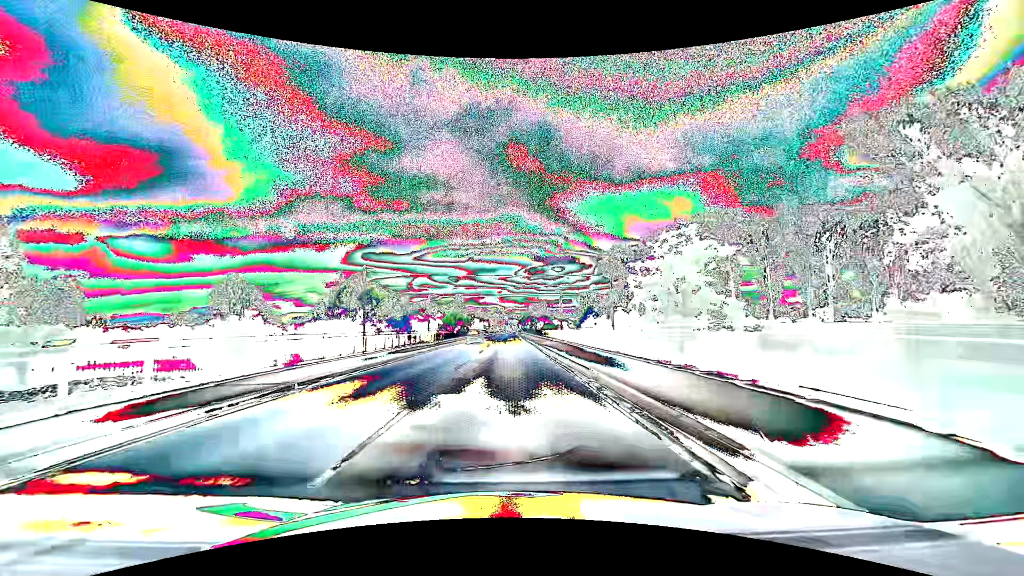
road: primary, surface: asphalt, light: Day
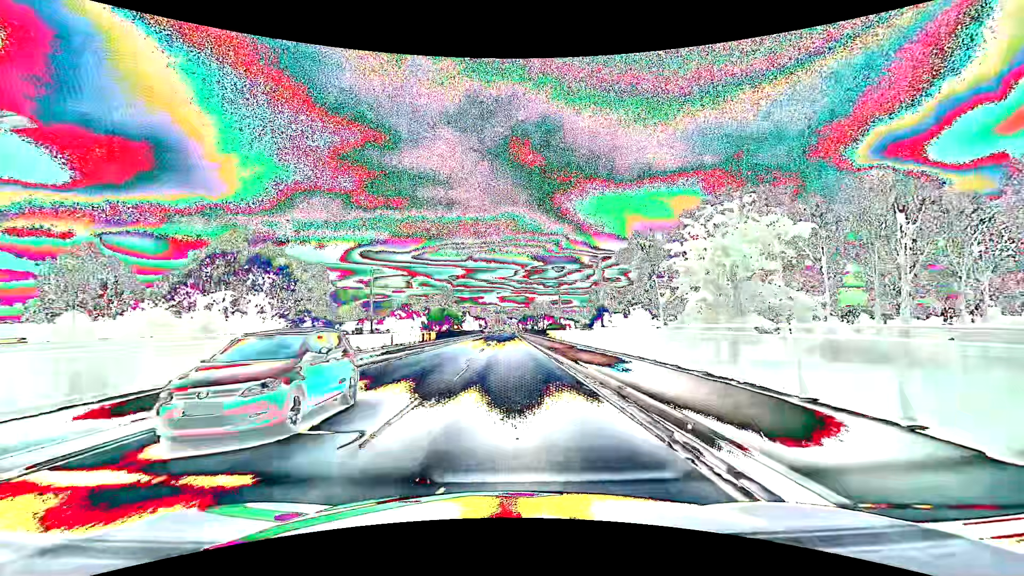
(0.0, +22.9) m; 0°
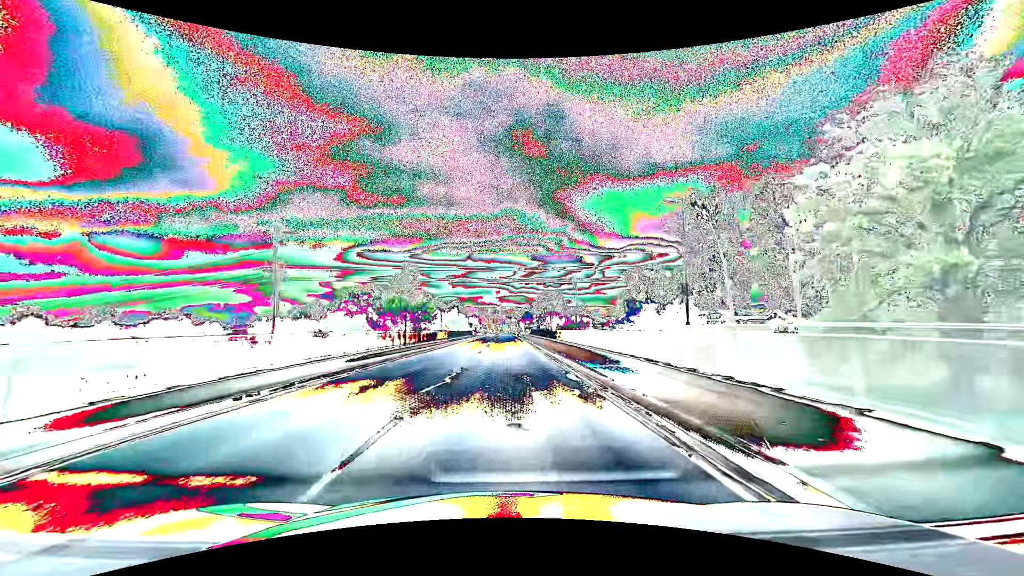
(0.0, +38.1) m; 0°
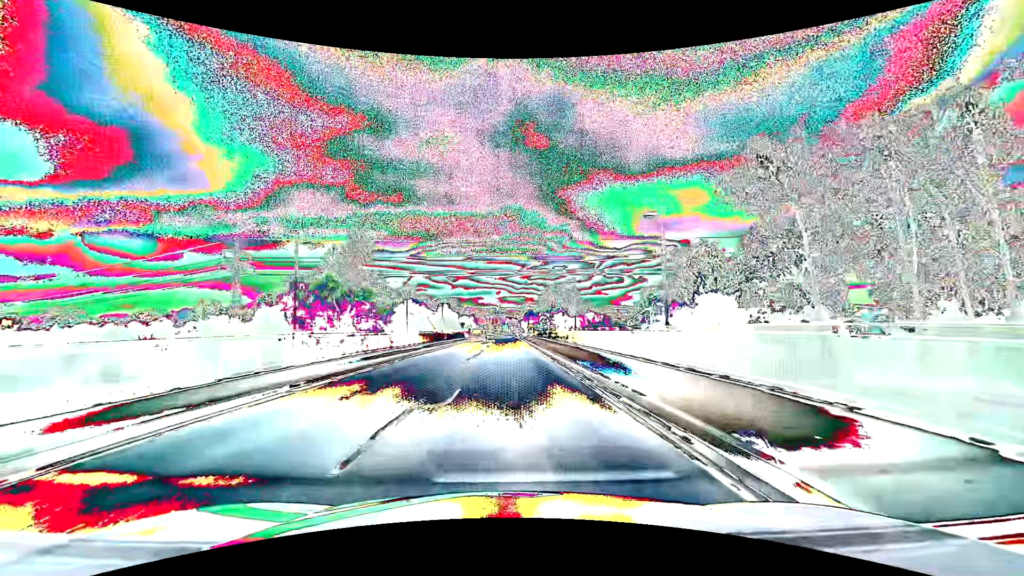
(0.0, +22.9) m; 0°
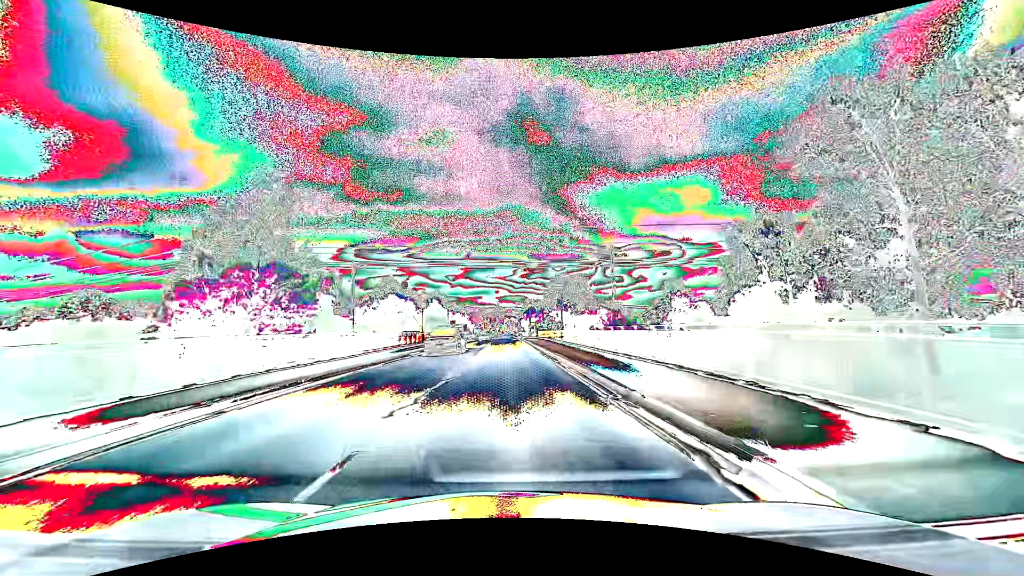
(0.0, +15.2) m; 0°
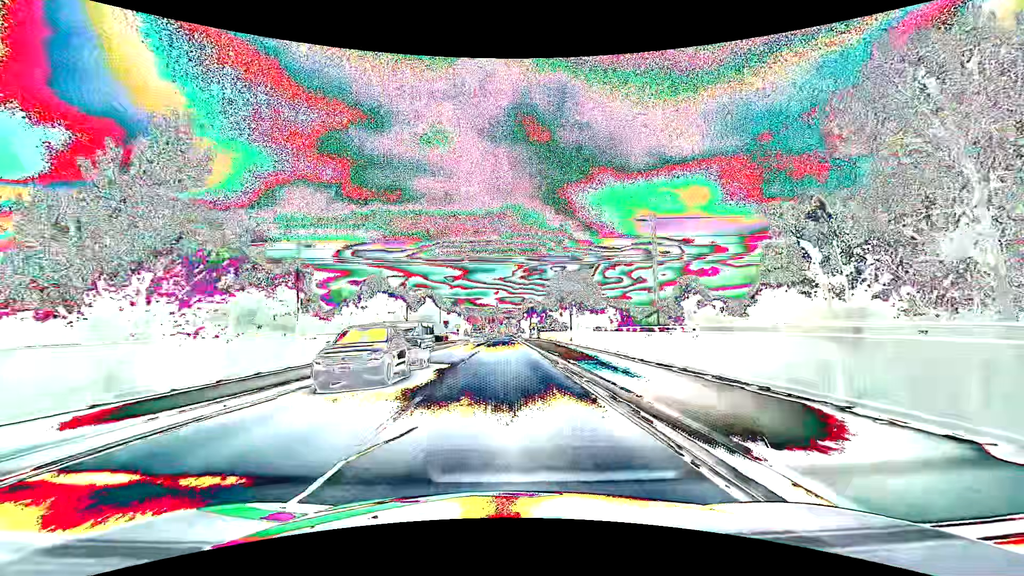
(0.0, +7.6) m; 0°
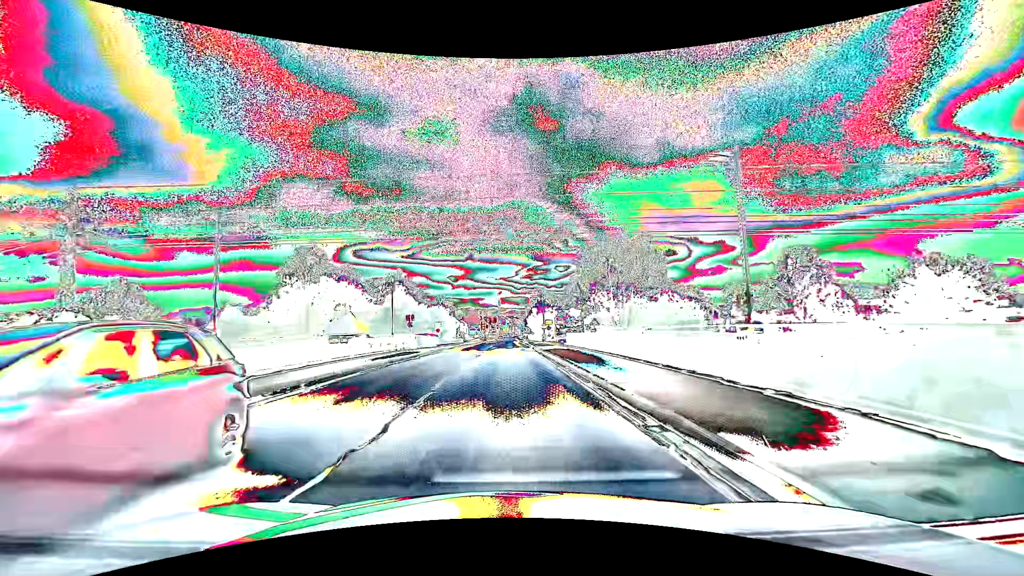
(-0.1, +30.4) m; 0°
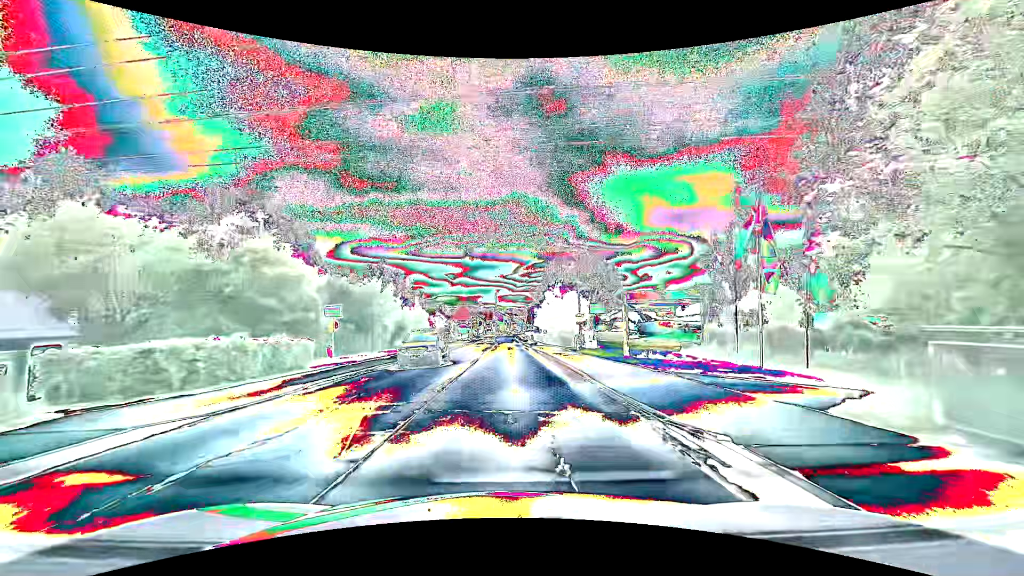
(-0.1, +38.0) m; 0°
